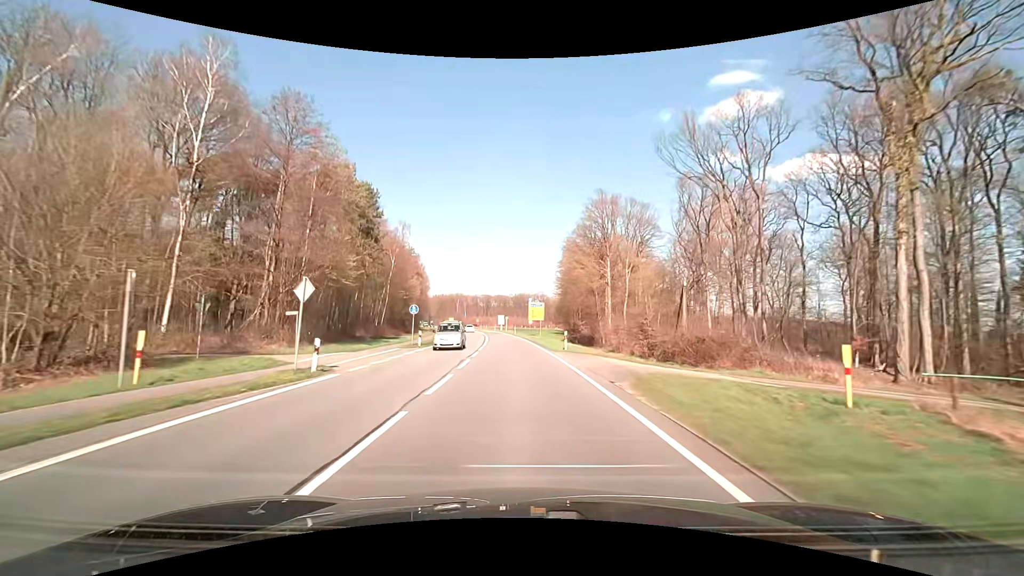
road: primary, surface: asphalt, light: Day
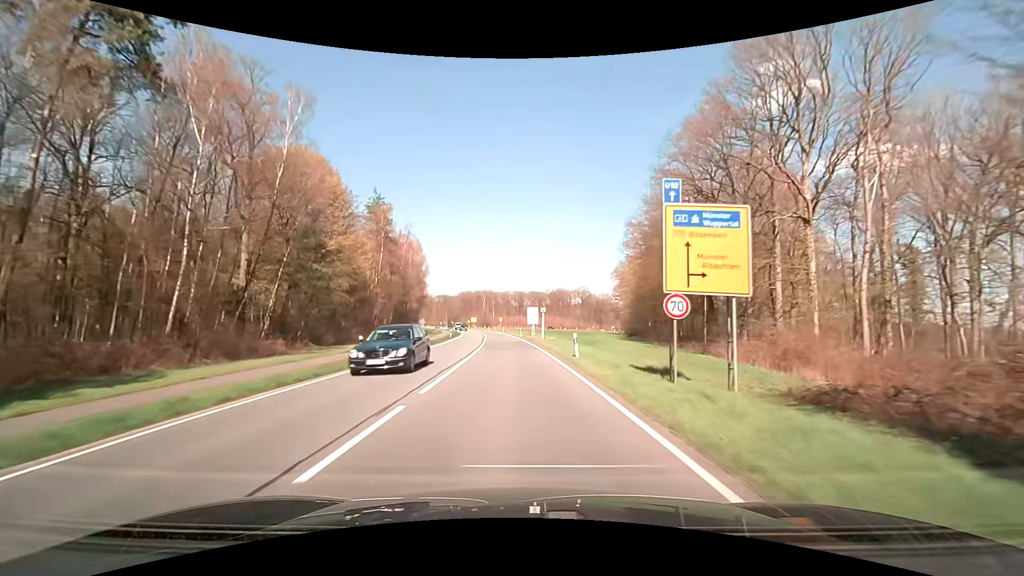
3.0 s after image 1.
(-1.7, +54.0) m; -4°
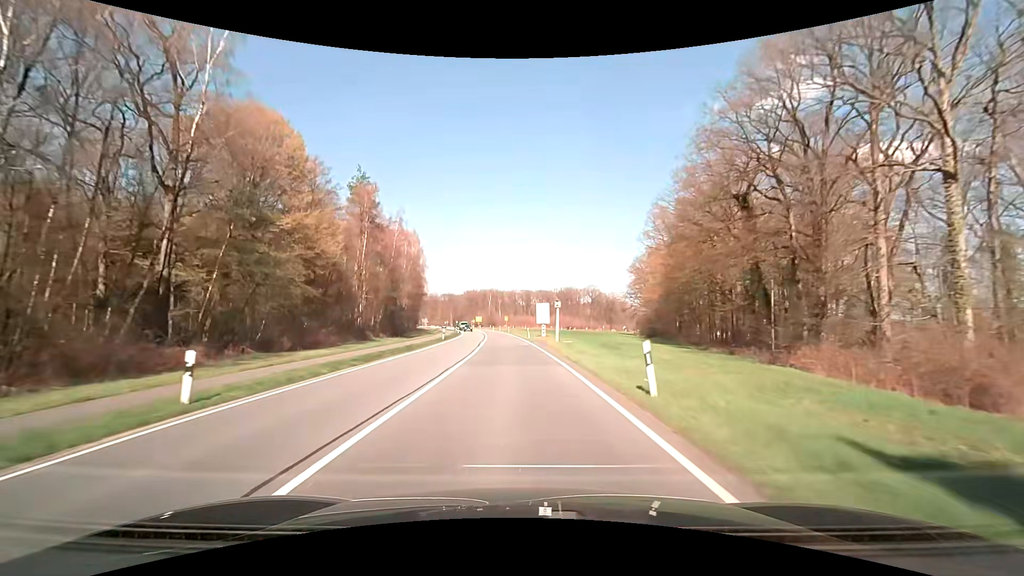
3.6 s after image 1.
(-0.1, +10.8) m; -1°
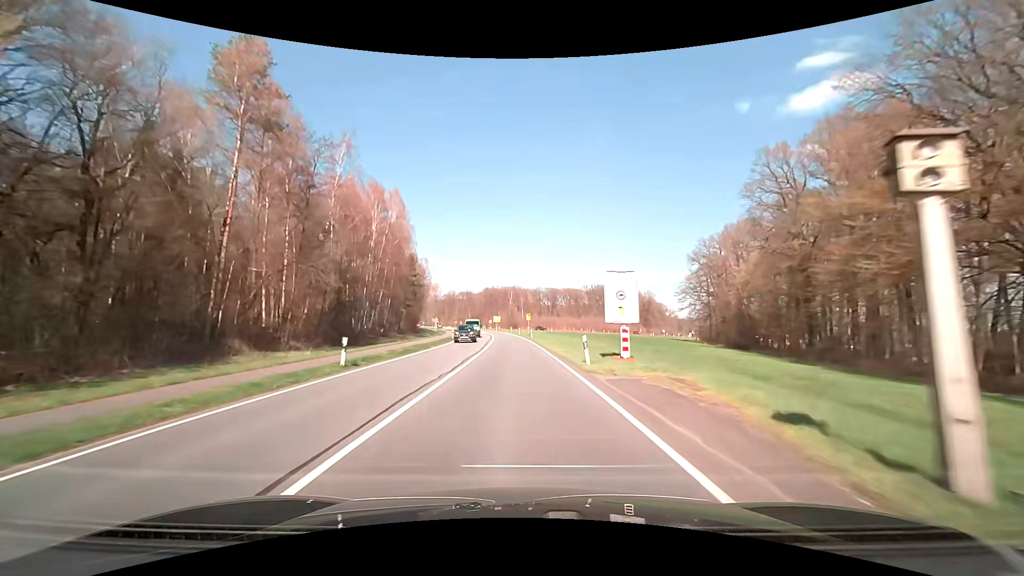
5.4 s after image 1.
(-0.8, +32.4) m; -3°
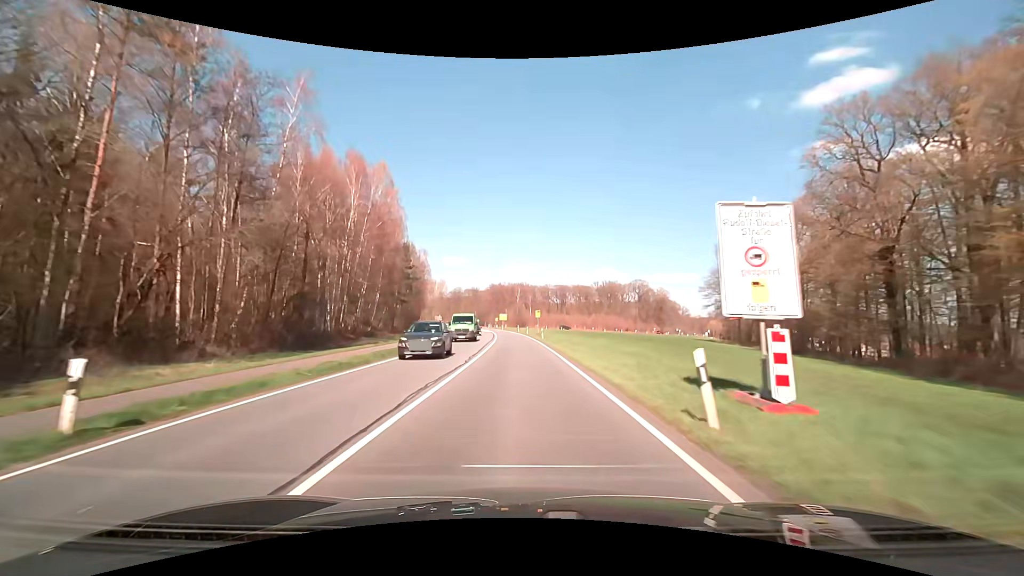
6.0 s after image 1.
(-0.1, +10.8) m; -1°
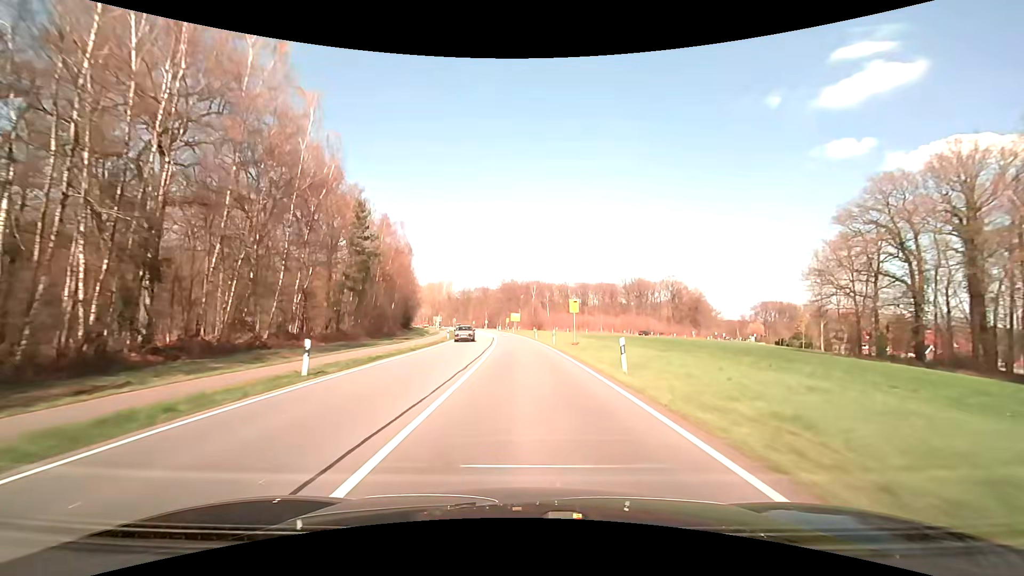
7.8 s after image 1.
(-0.5, +32.4) m; -2°
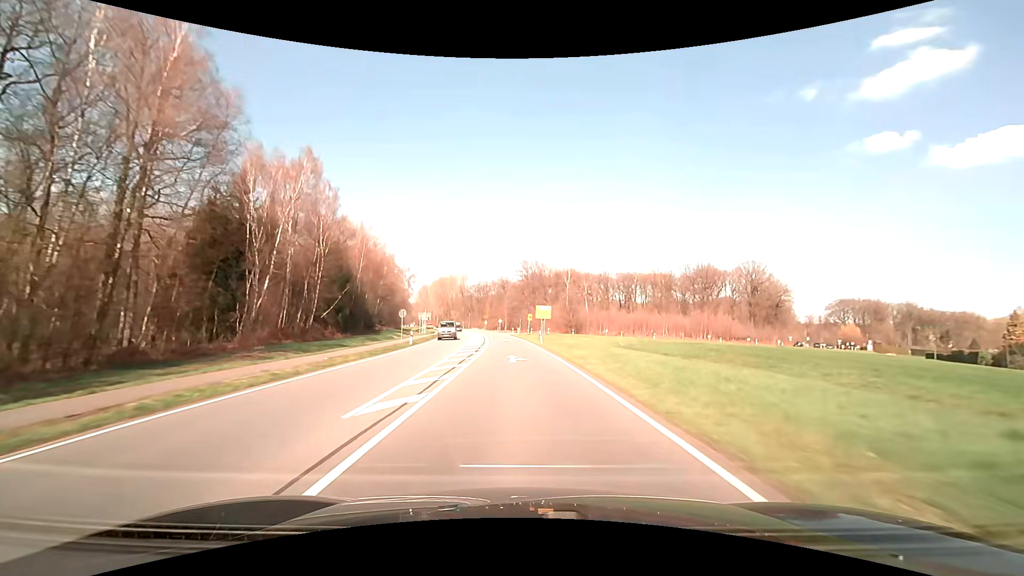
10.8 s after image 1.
(-1.0, +53.9) m; -3°
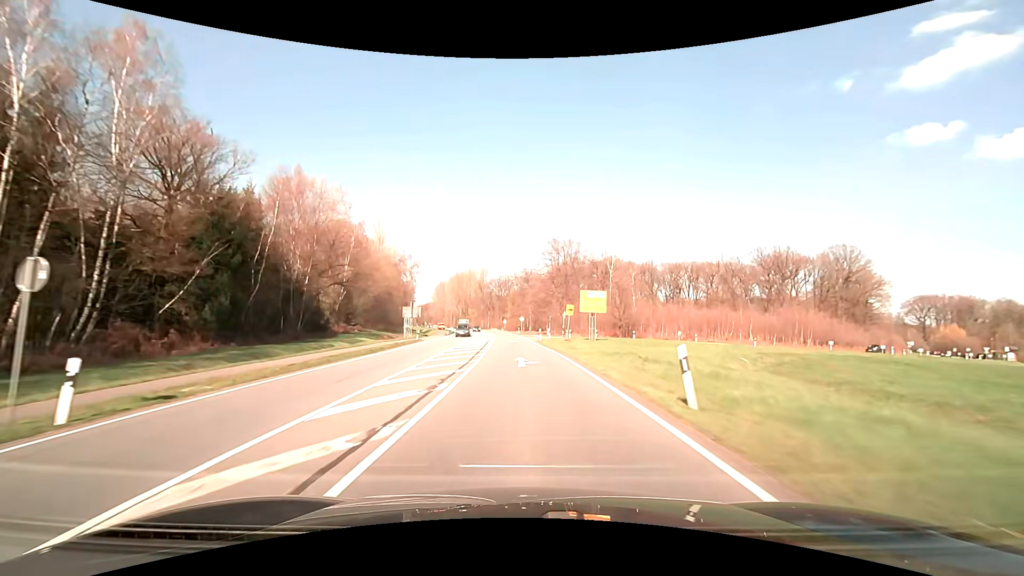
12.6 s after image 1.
(-0.8, +32.3) m; -3°
(0, +10) (0, +20) (-1, +30) (-1, +40) (-1, +50) (-2, +60) (-3, +70) (-3, +80) (-4, +90) (-5, +100) m
